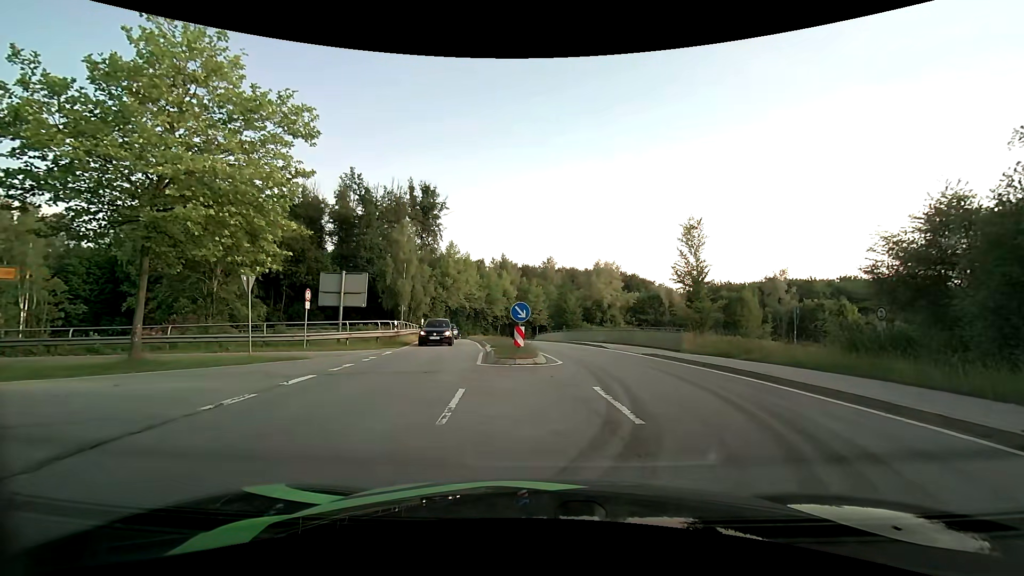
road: secondary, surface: asphalt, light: Day
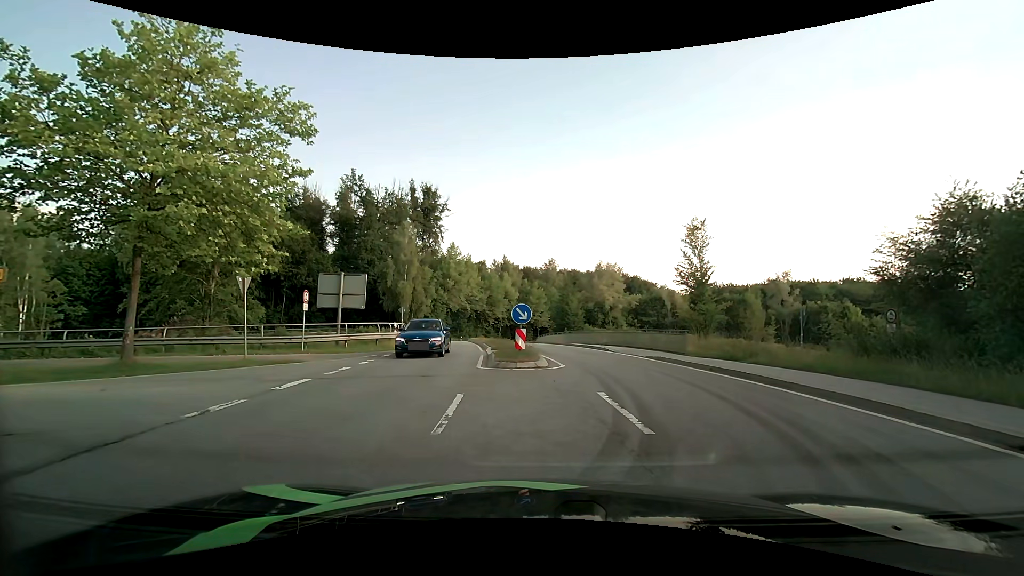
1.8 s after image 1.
(0.0, +0.5) m; 0°
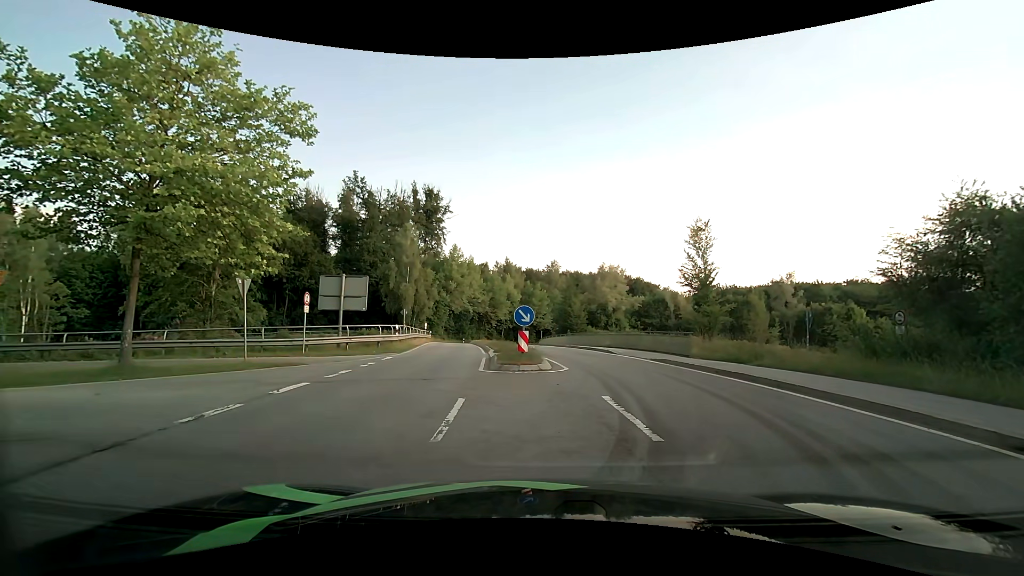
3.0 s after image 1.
(0.0, +0.2) m; 0°
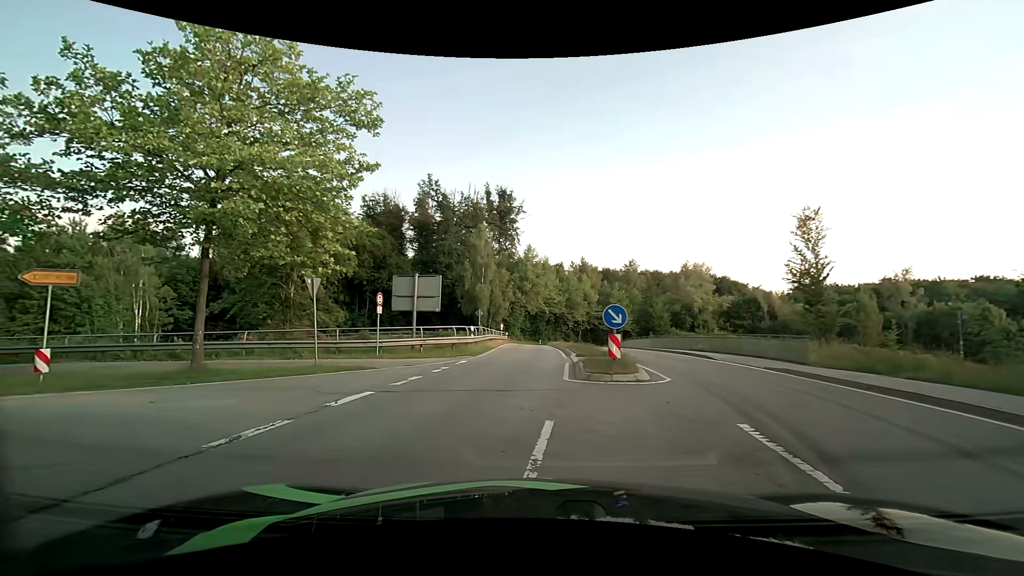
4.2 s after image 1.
(-0.1, +2.0) m; -6°
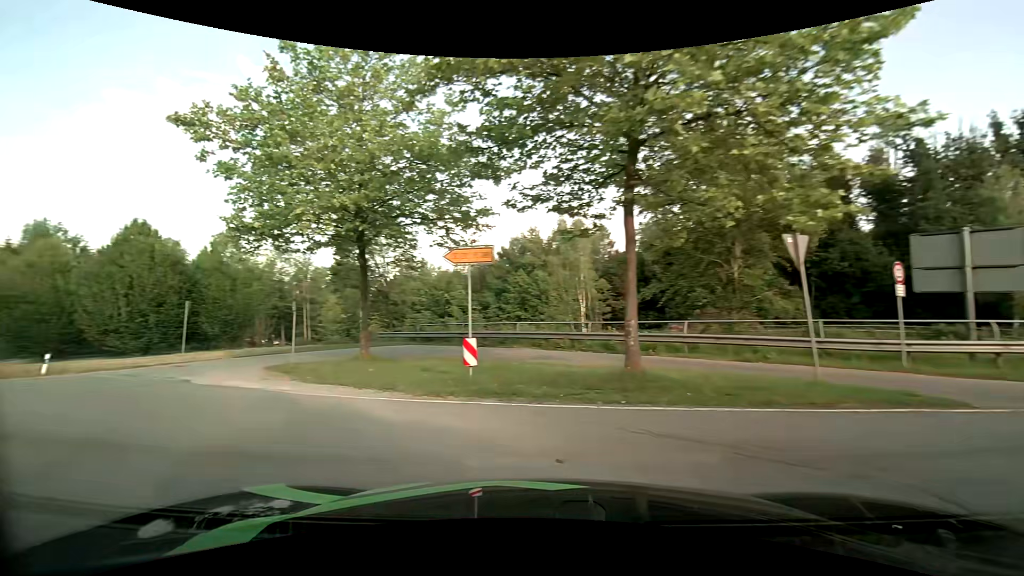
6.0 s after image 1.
(-2.7, +6.5) m; -44°
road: primary_link
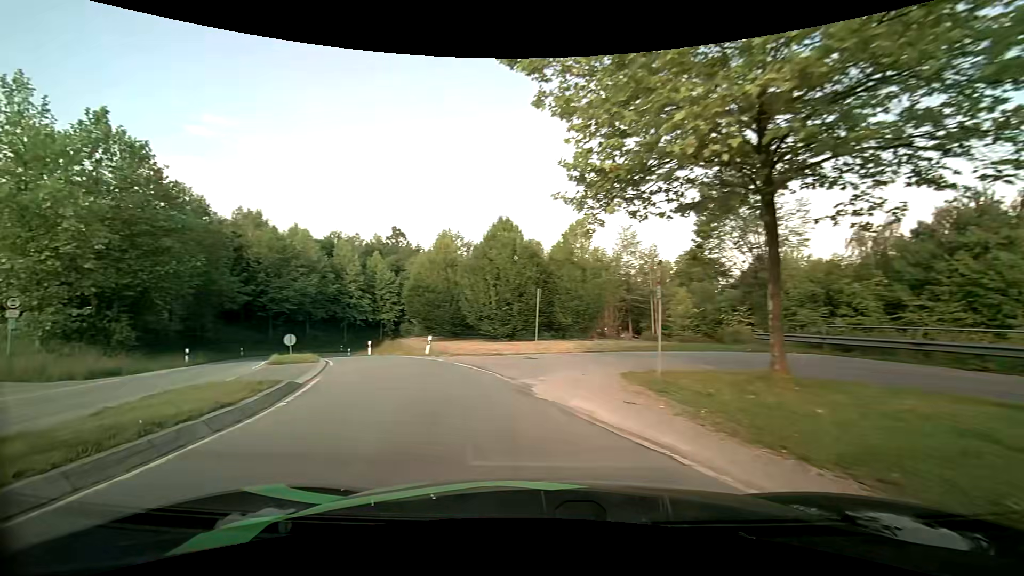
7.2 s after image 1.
(-2.3, +5.8) m; -39°
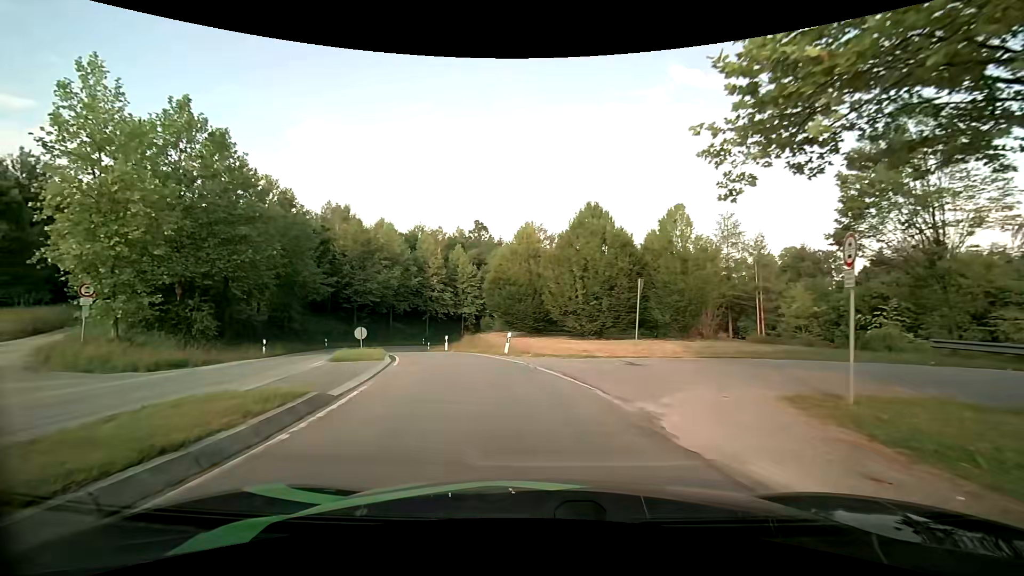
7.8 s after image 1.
(-0.4, +3.4) m; -10°
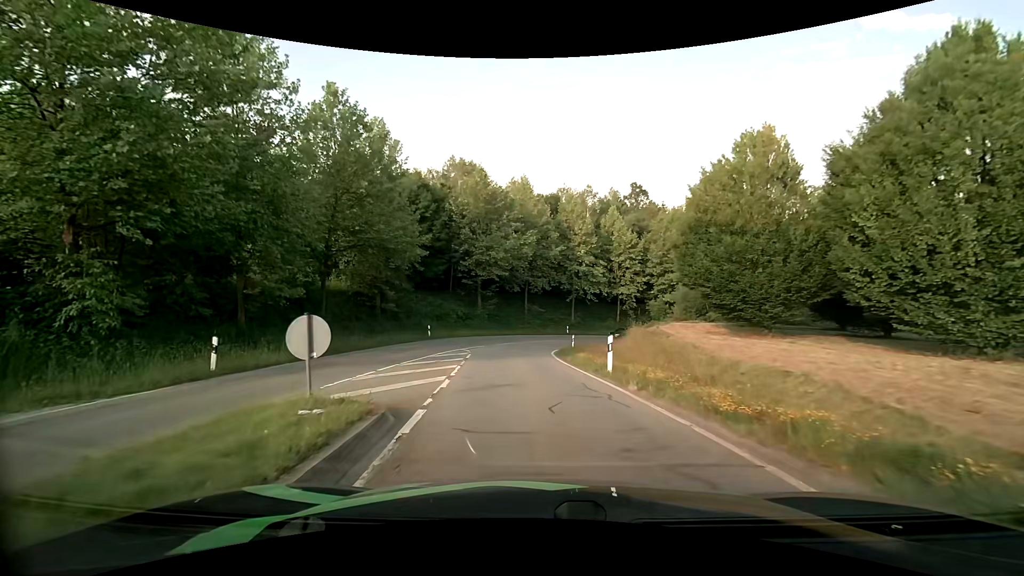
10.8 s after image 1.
(-3.7, +19.5) m; -18°
(0, +10) (-1, +20) (-1, +30) (0, +40) (+4, +49) (+9, +58) (+17, +64) (+26, +68) (+36, +69) (+45, +66) m
